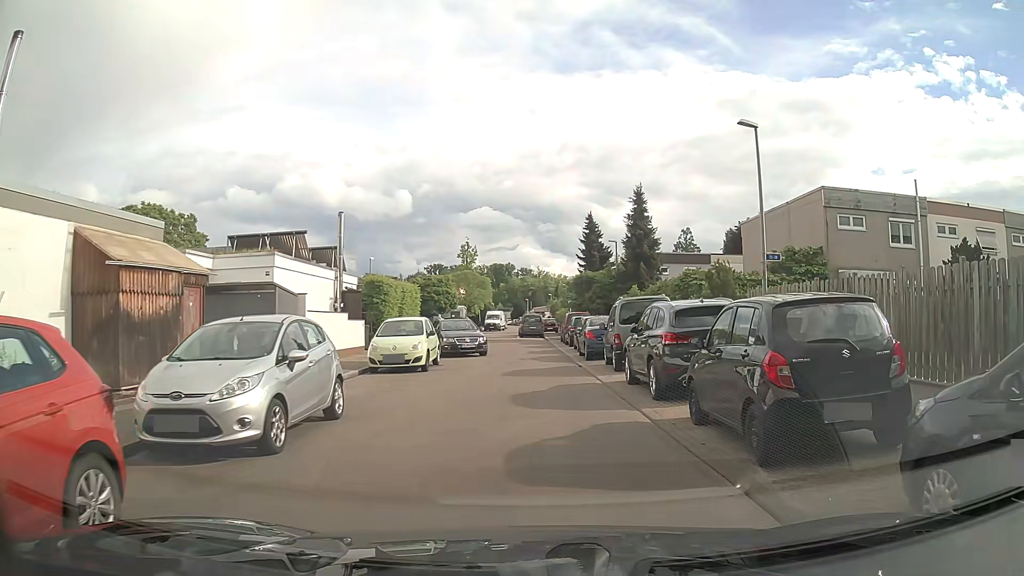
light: Day
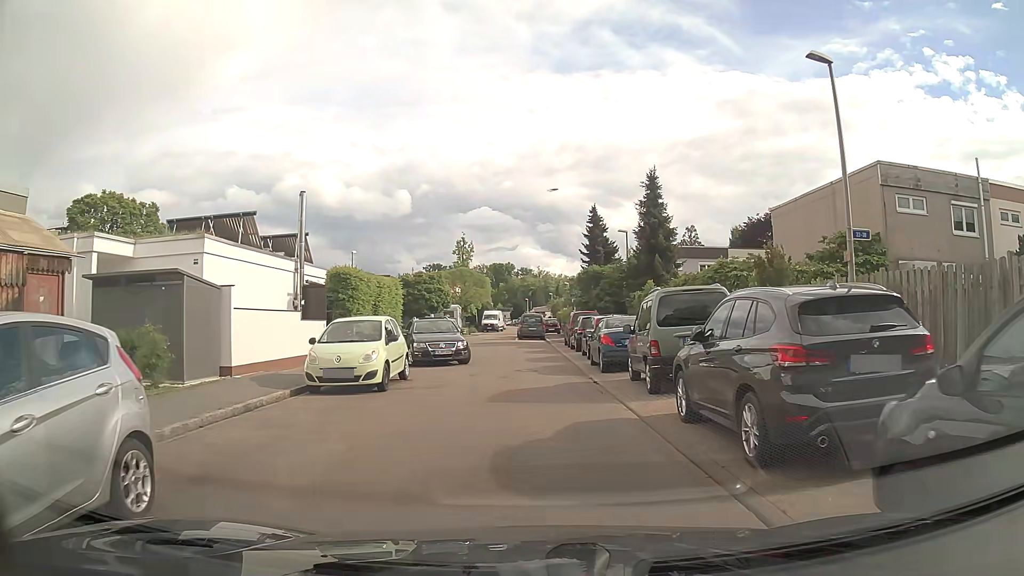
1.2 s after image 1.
(0.0, +5.3) m; 0°
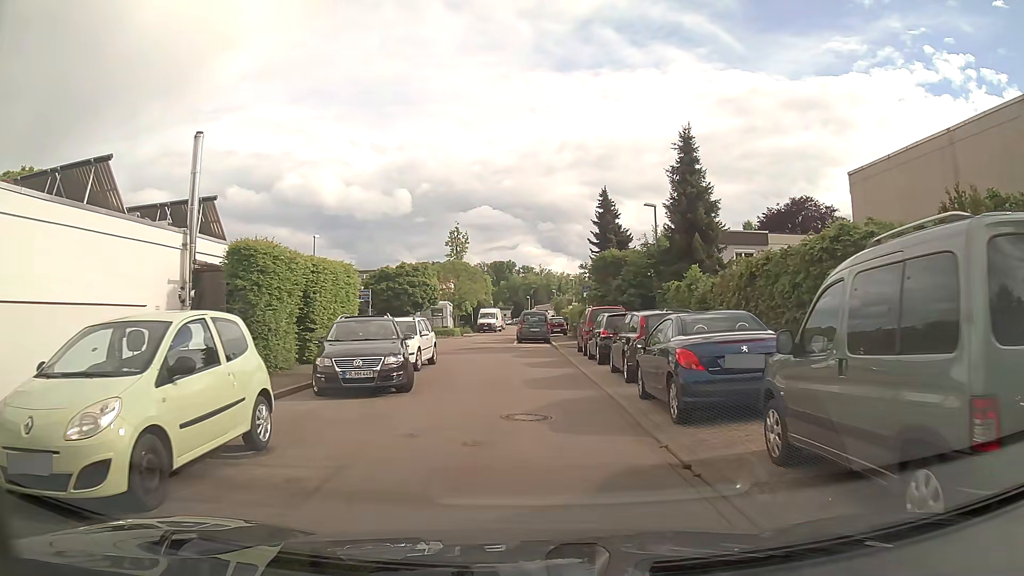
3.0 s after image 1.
(-0.1, +8.7) m; -1°
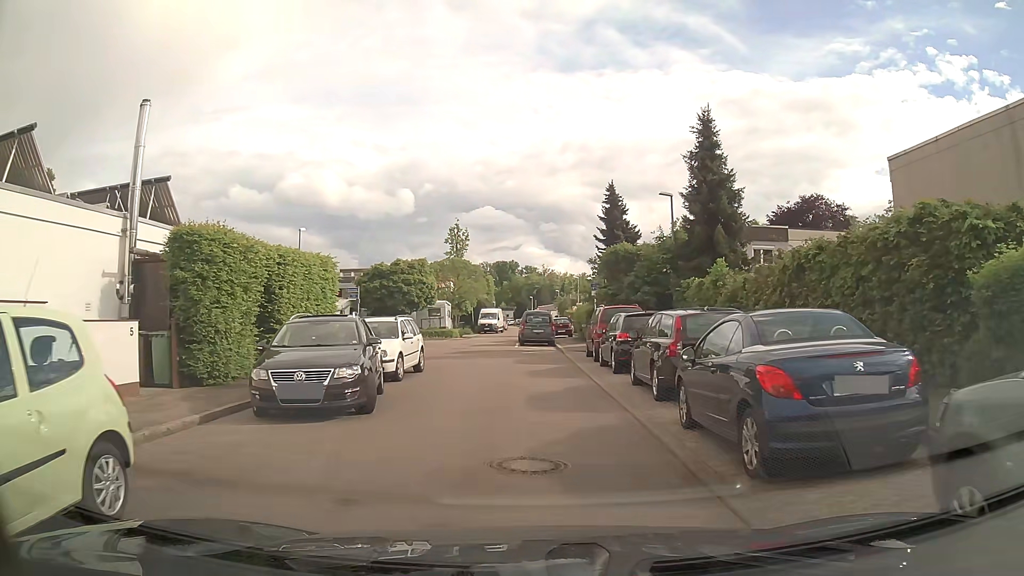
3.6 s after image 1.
(0.0, +3.0) m; 0°
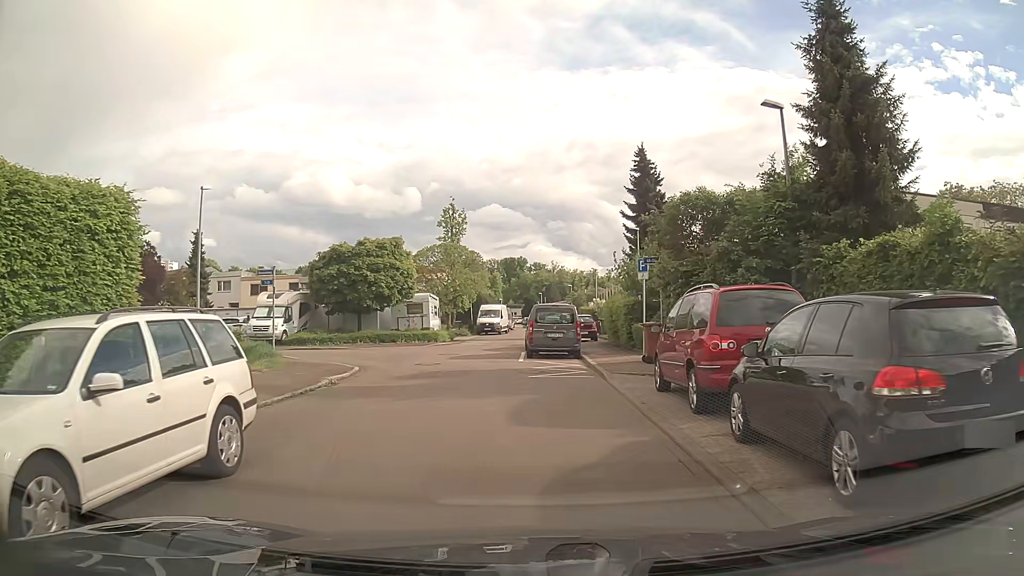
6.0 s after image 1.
(+0.1, +12.1) m; -1°
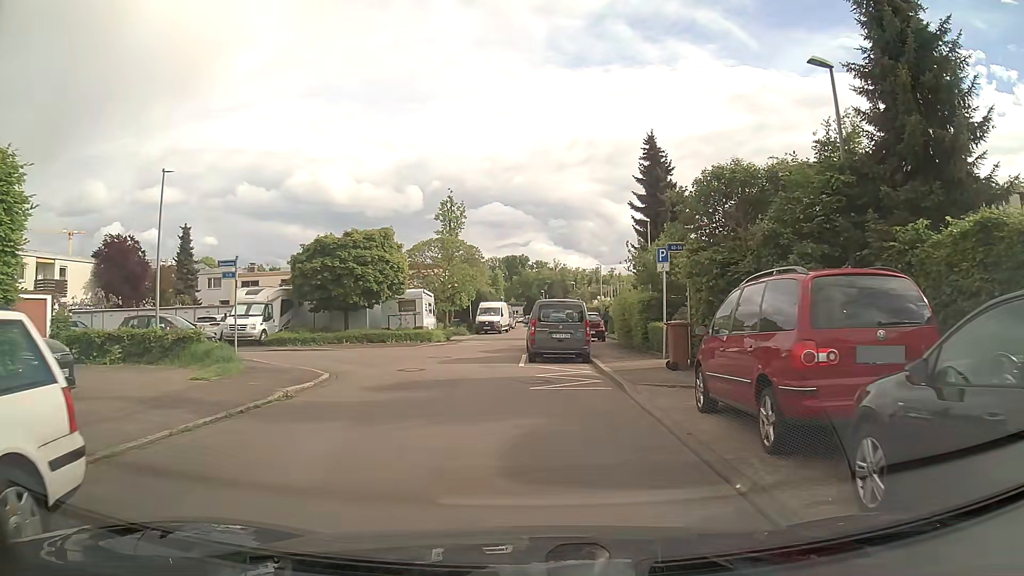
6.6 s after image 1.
(0.0, +3.0) m; +2°
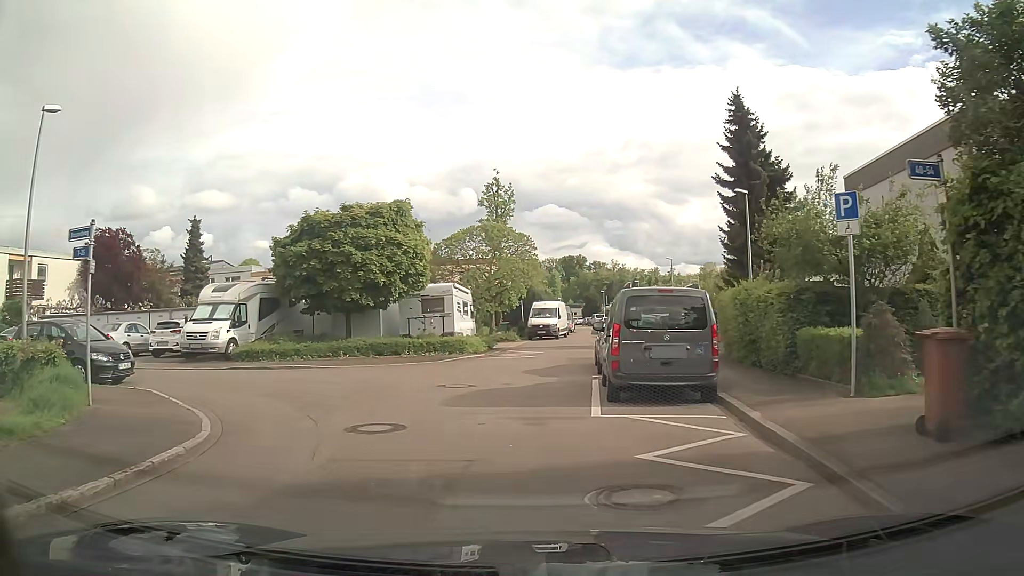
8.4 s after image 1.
(-0.3, +8.6) m; -6°
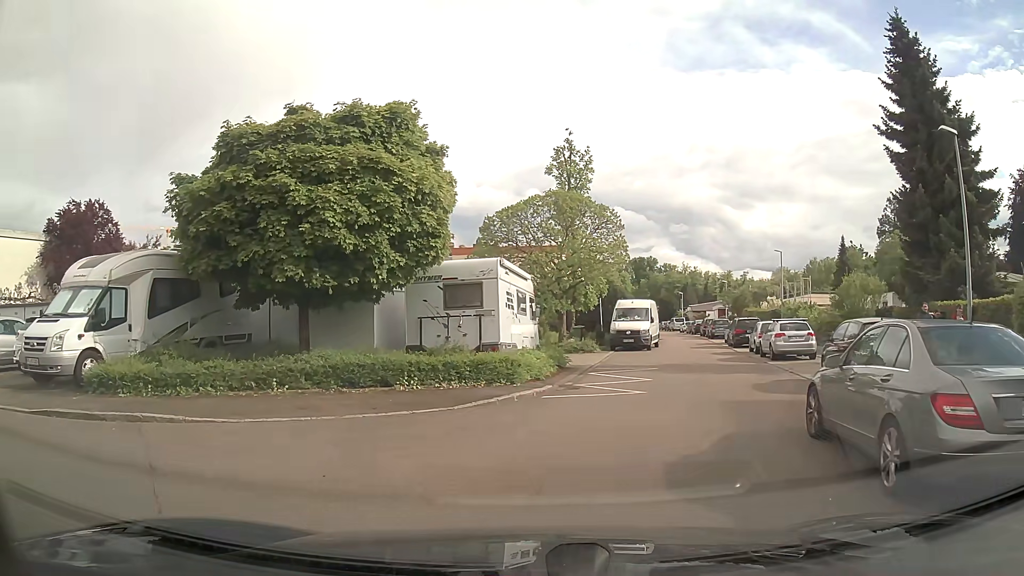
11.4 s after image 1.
(-0.5, +11.0) m; -4°
